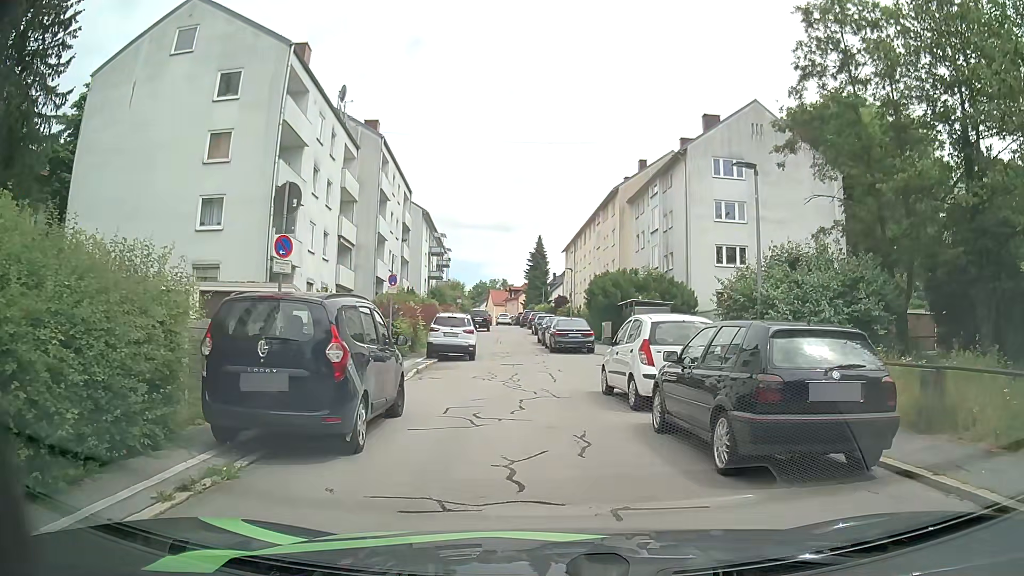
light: Day
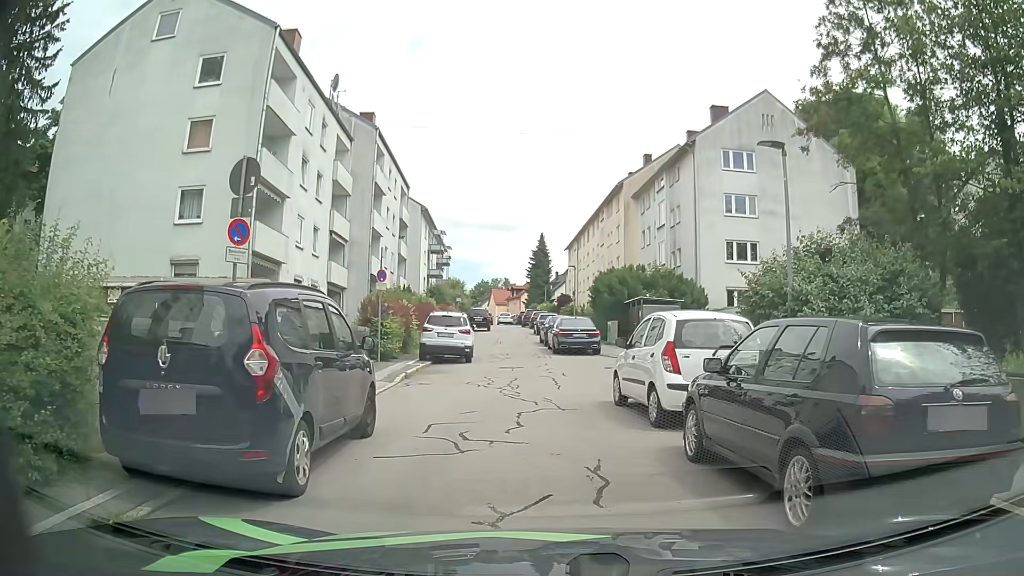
(0.0, +1.9) m; 0°
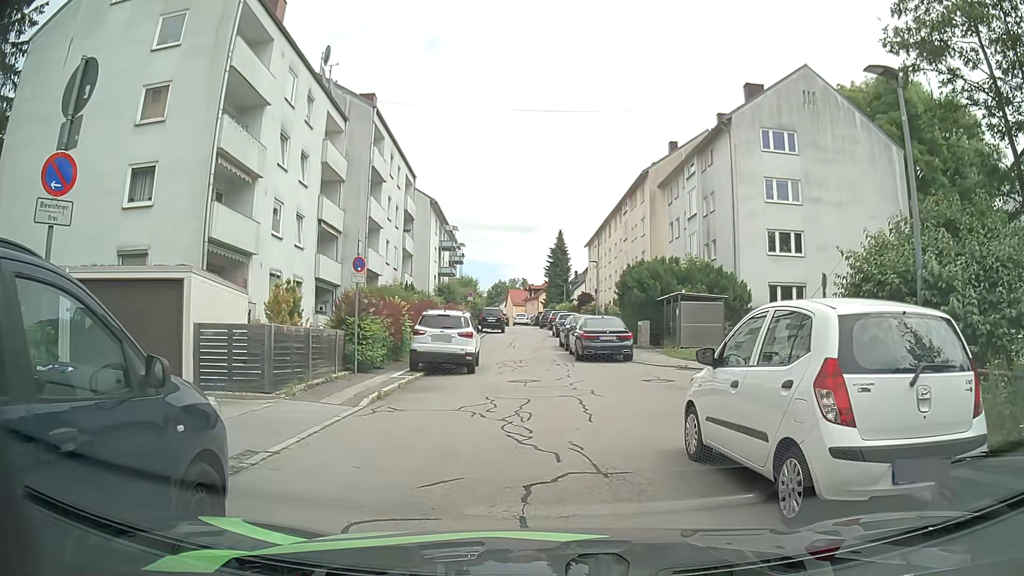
(-0.1, +4.5) m; -2°
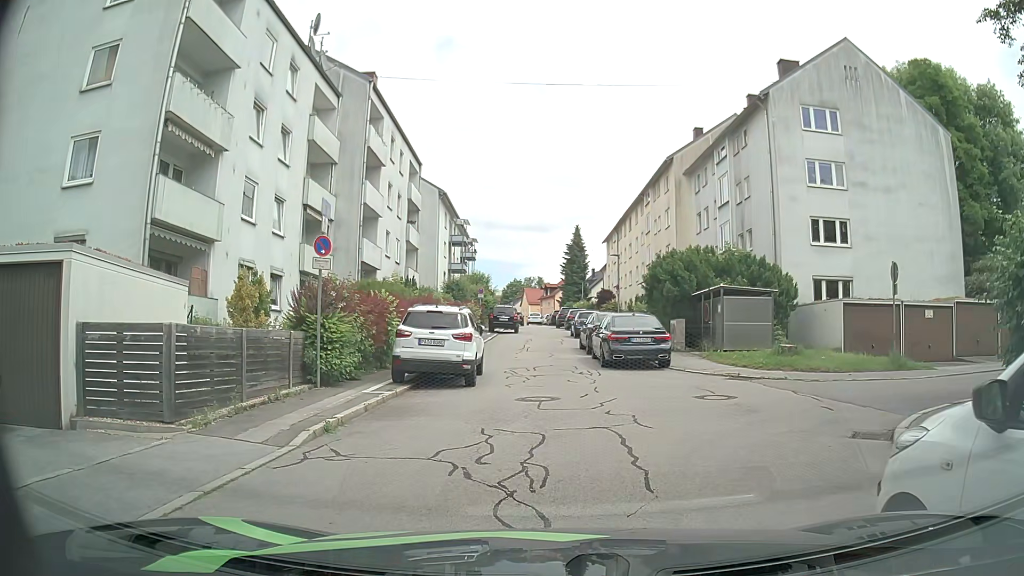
(-0.1, +4.0) m; -2°
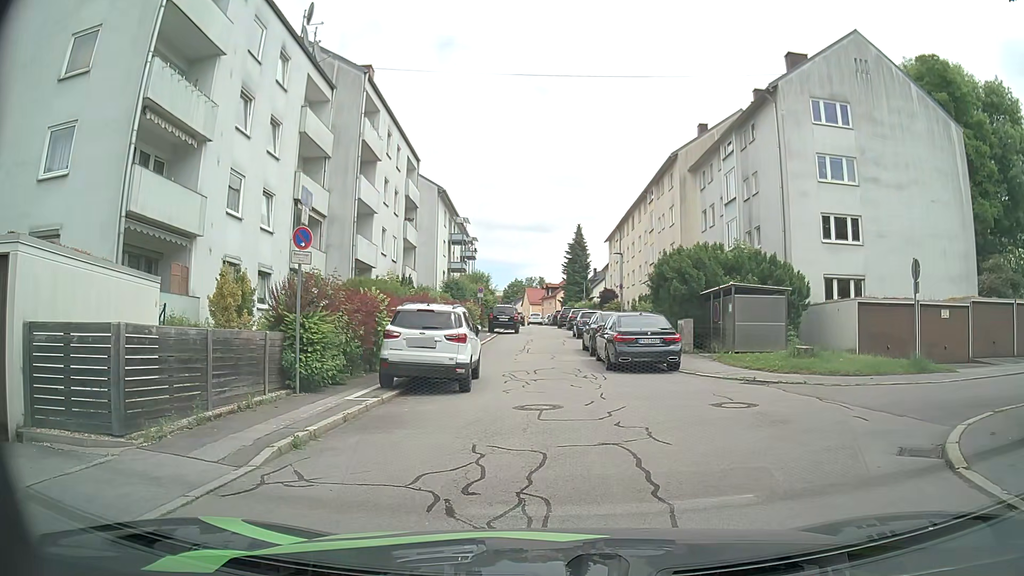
(0.0, +1.2) m; +1°
